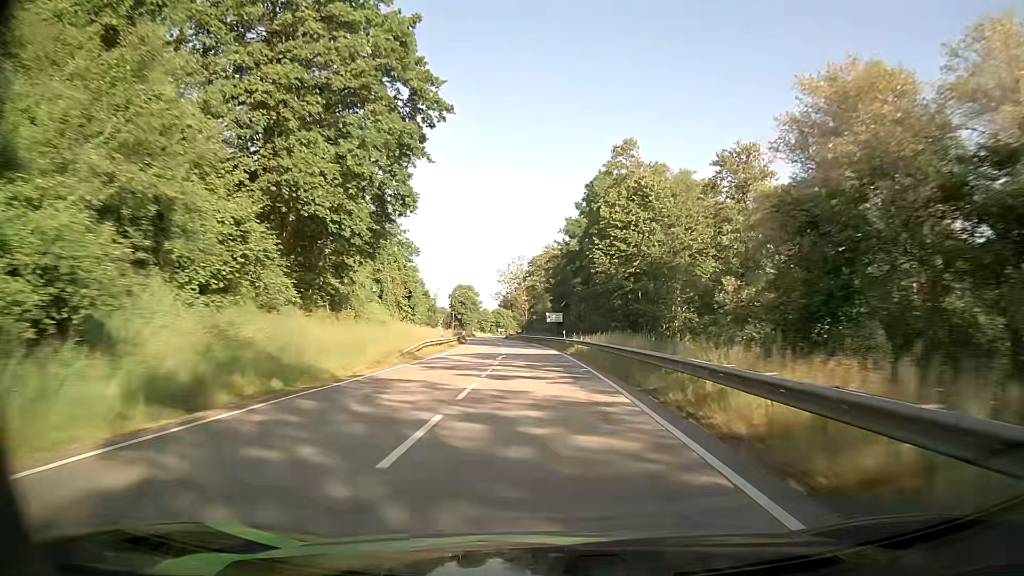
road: primary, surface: asphalt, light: Day
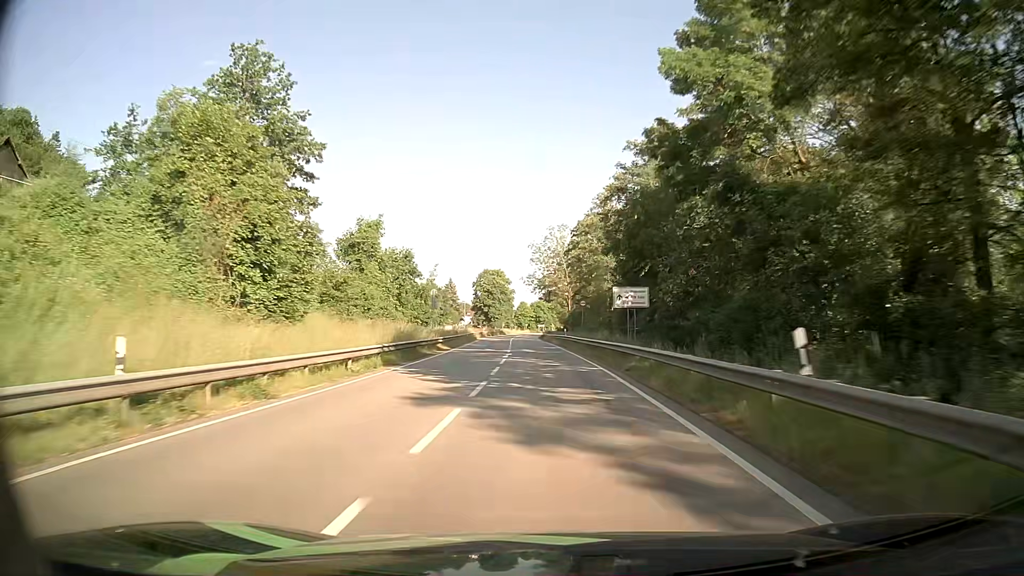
(-1.1, +41.5) m; -3°
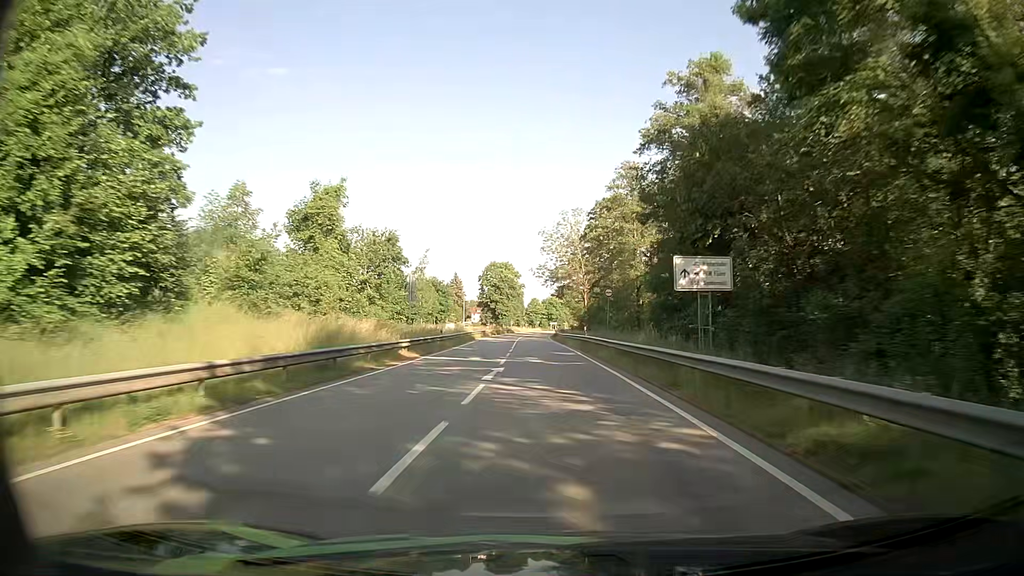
(-0.2, +13.9) m; -1°
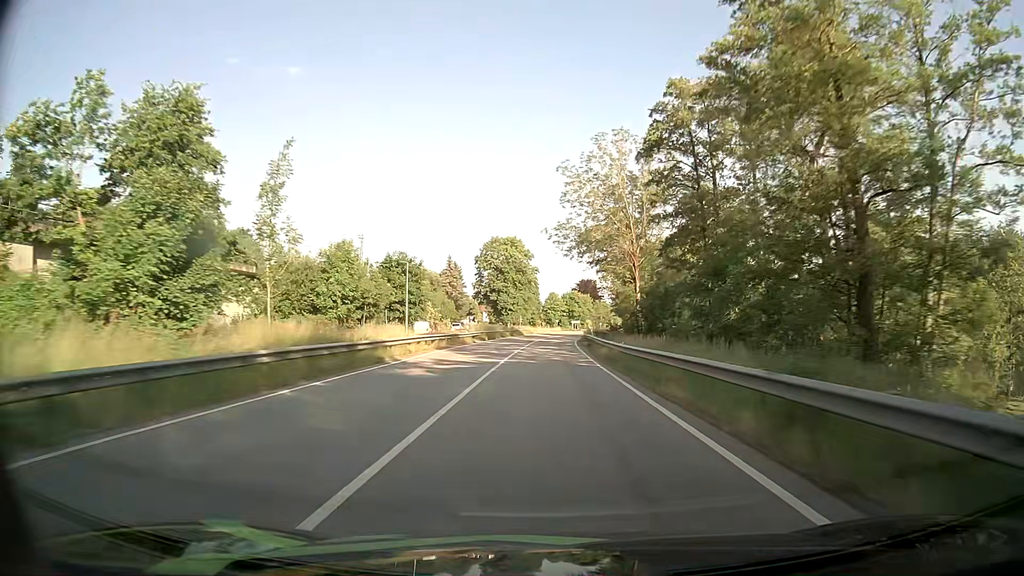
(-0.7, +41.8) m; -2°
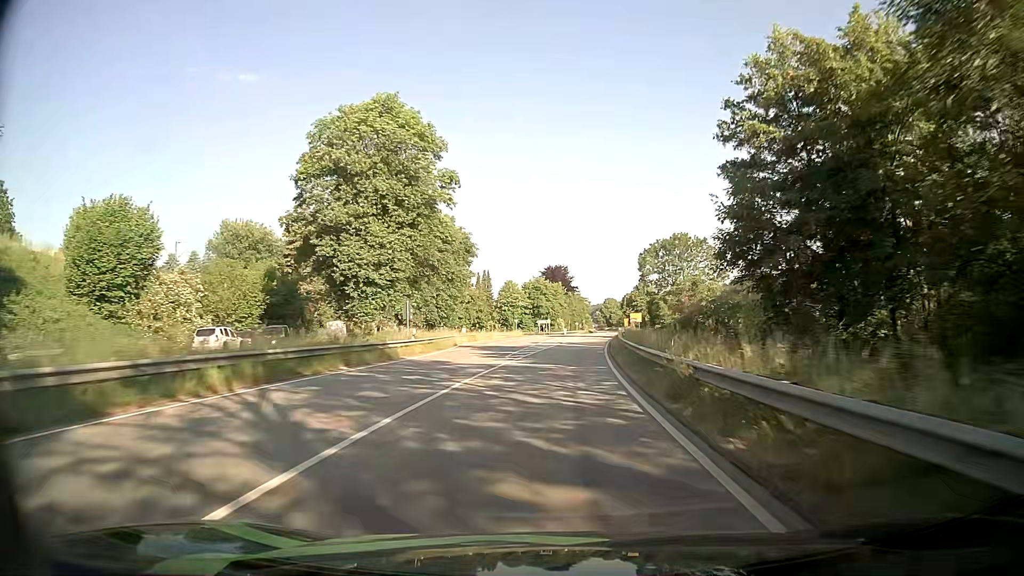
(+1.1, +68.7) m; +3°
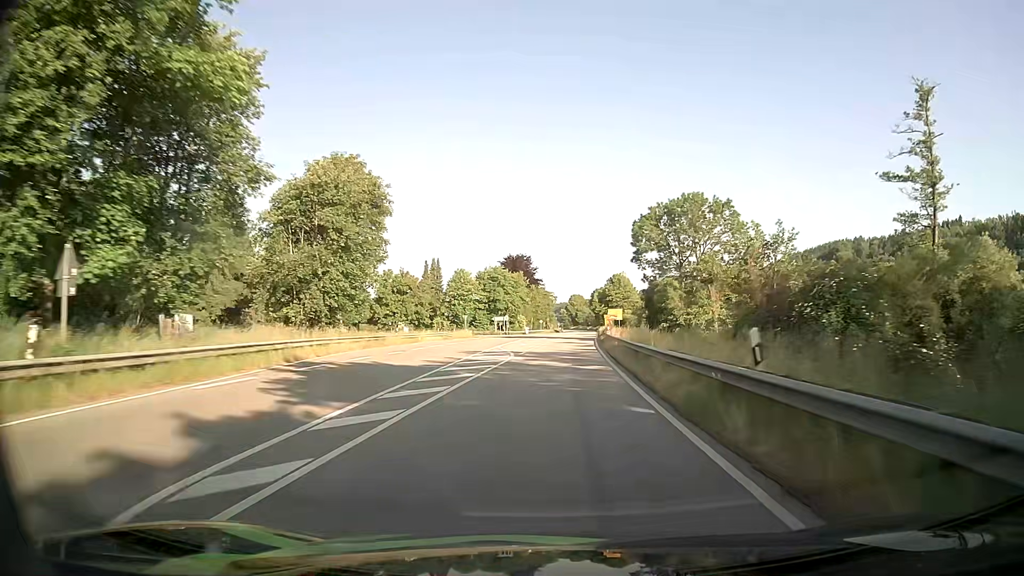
(+0.8, +27.3) m; +3°
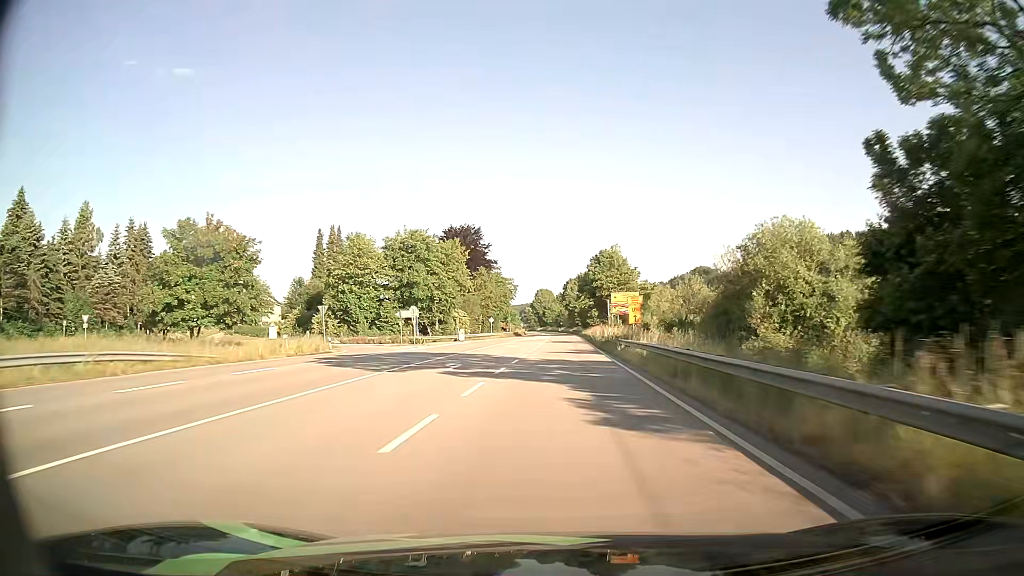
(+1.6, +54.4) m; +3°
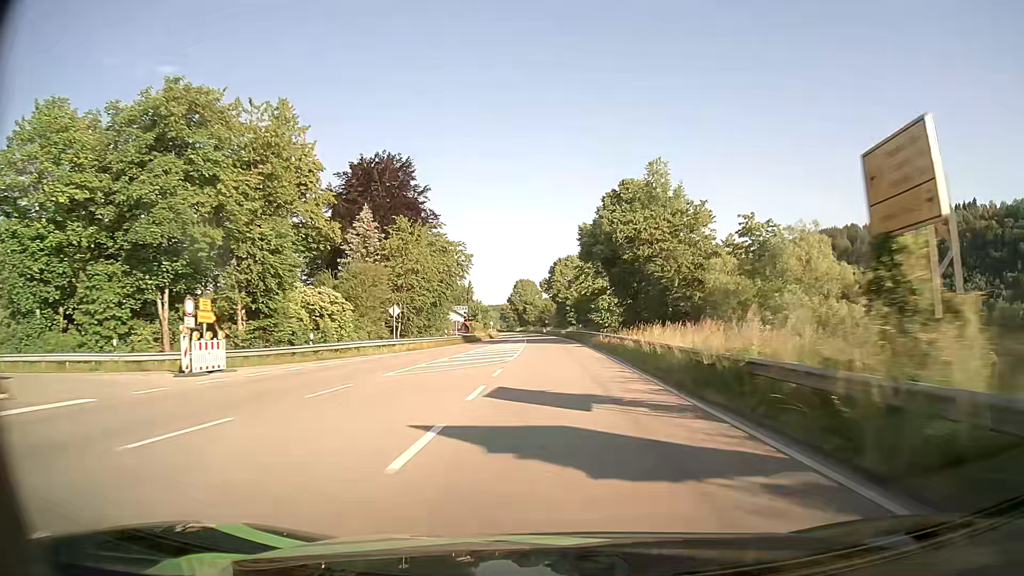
(+0.8, +54.4) m; +1°
(0, +10) (0, +20) (0, +30) (0, +40) (0, +50) (-1, +60) (-1, +70) (-2, +80) (-2, +90) (-2, +100) m
